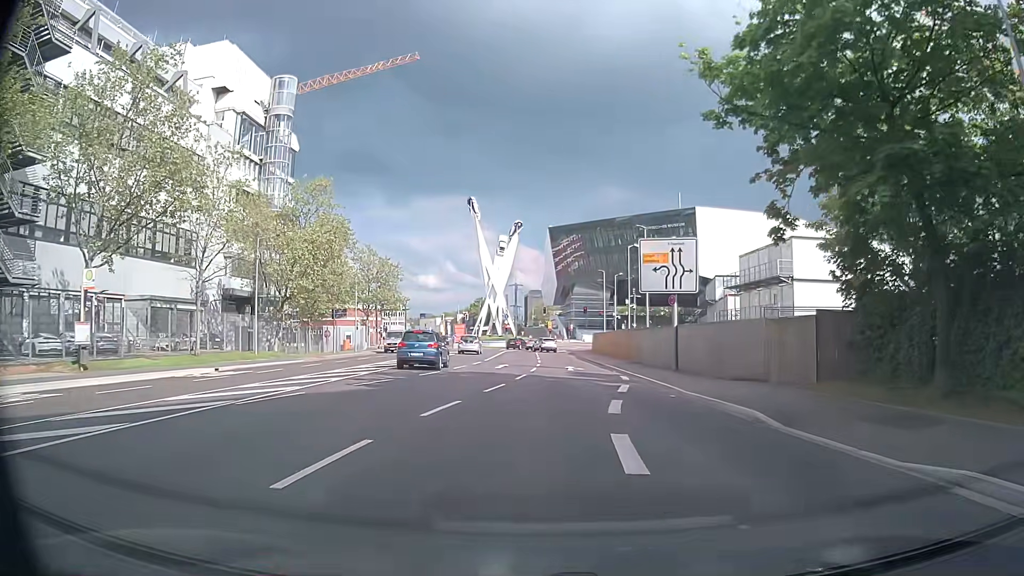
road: secondary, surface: asphalt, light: Day
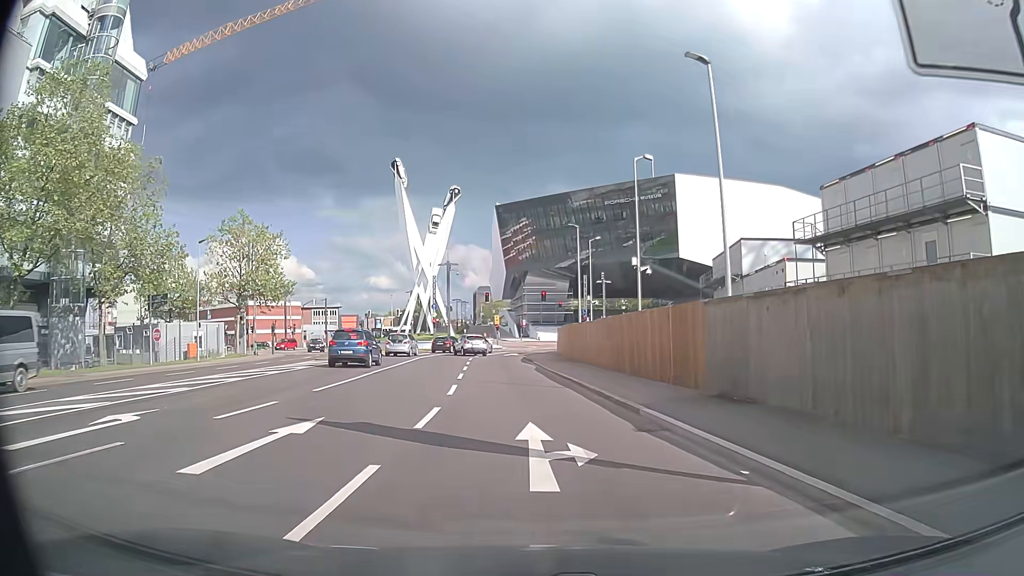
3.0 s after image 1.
(+1.0, +25.4) m; +3°
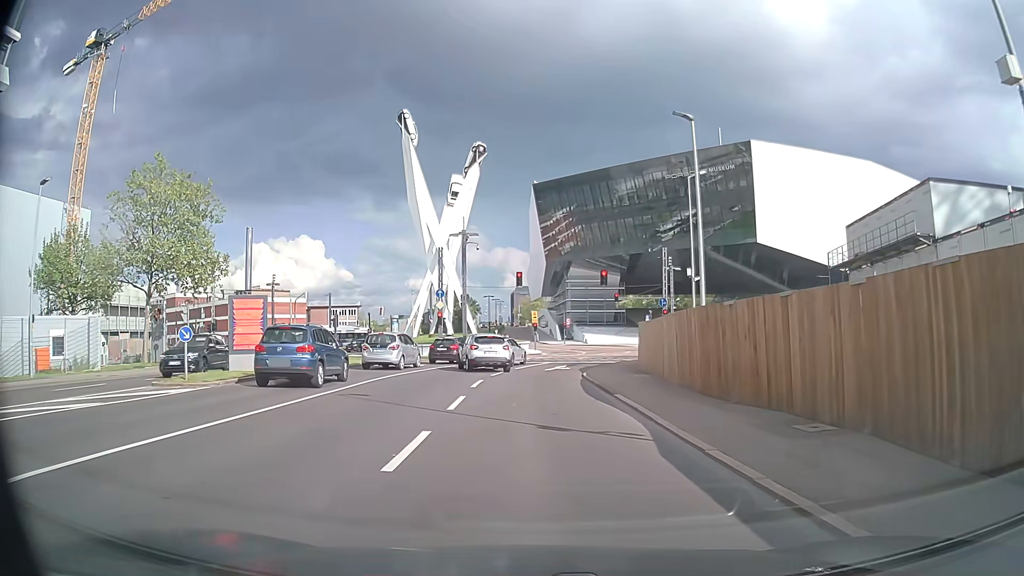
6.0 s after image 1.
(-0.6, +21.2) m; -3°
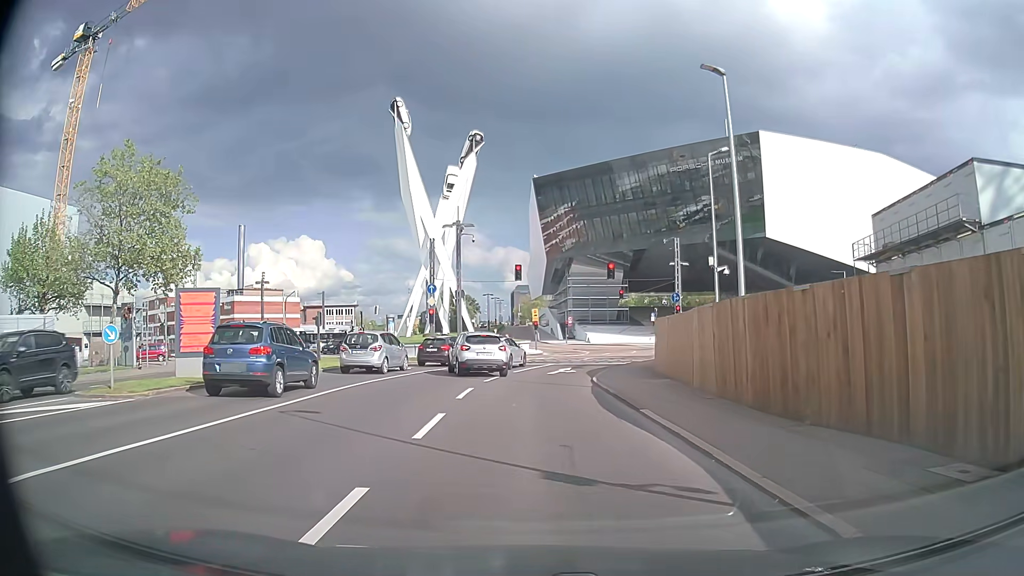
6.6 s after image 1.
(0.0, +3.7) m; +1°
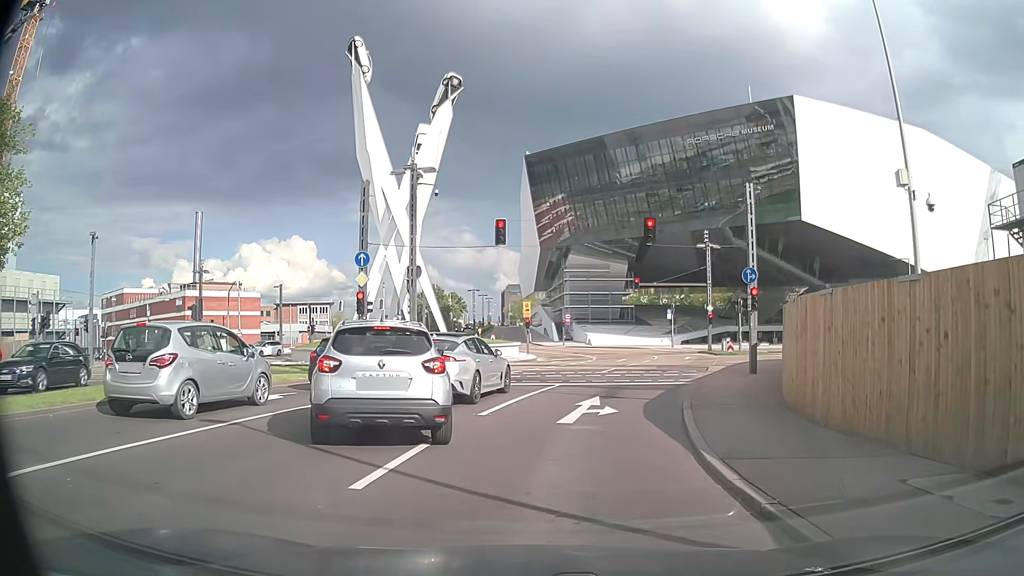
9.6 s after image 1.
(-0.1, +14.7) m; 0°
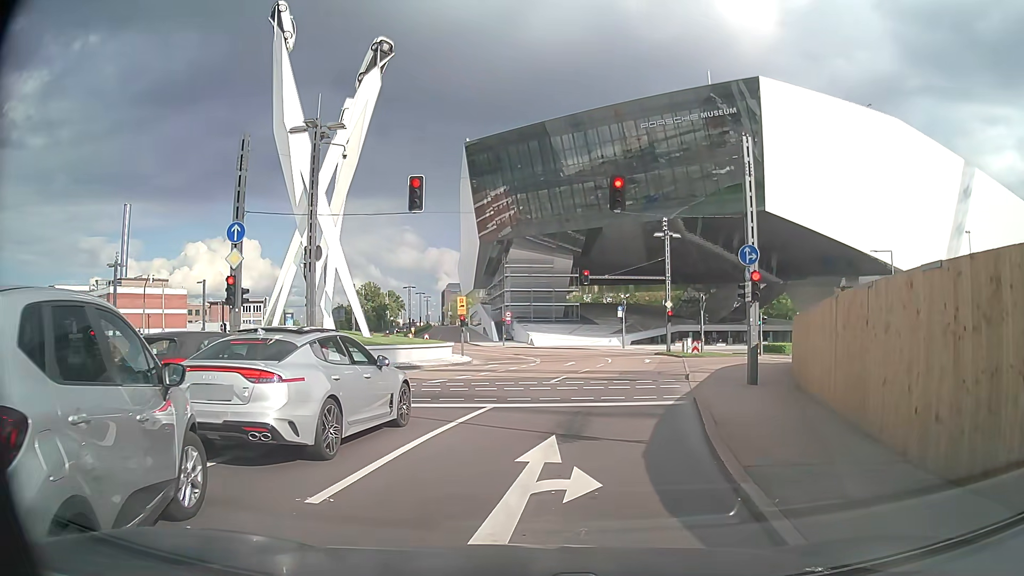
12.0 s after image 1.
(+0.3, +6.3) m; +7°
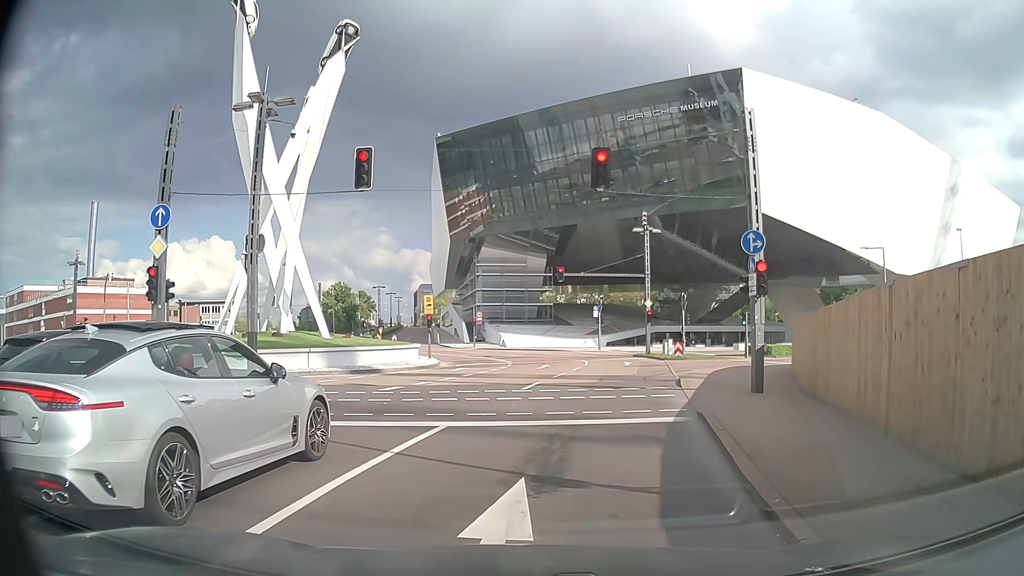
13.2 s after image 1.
(0.0, +2.8) m; +1°
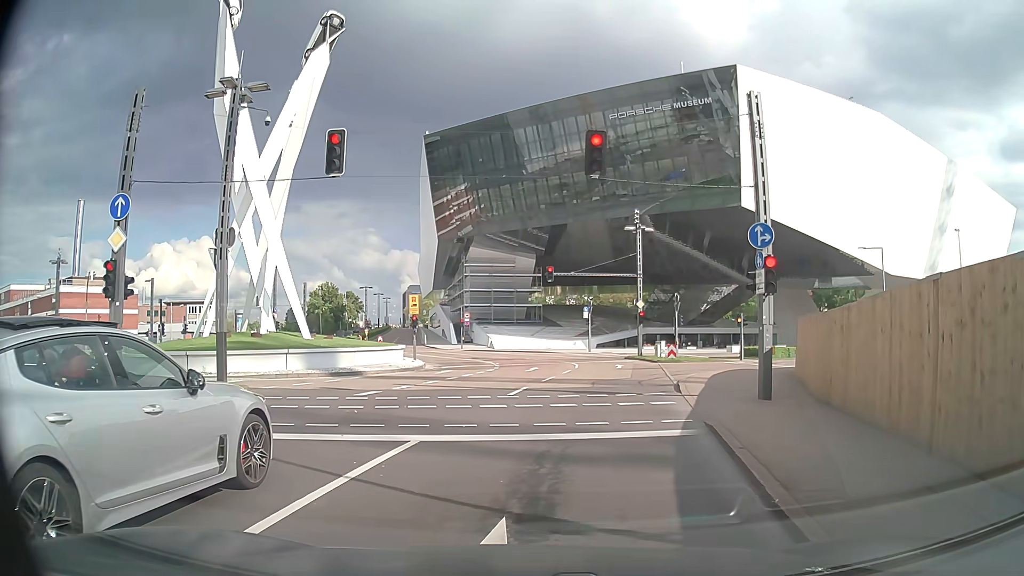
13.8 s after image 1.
(0.0, +1.4) m; +1°
